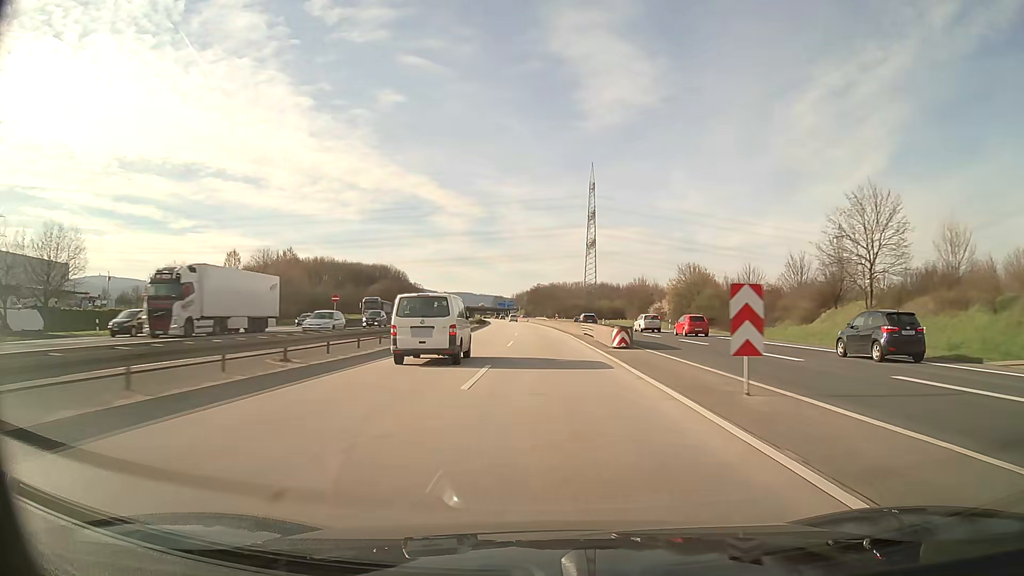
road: motorway_link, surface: asphalt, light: Day
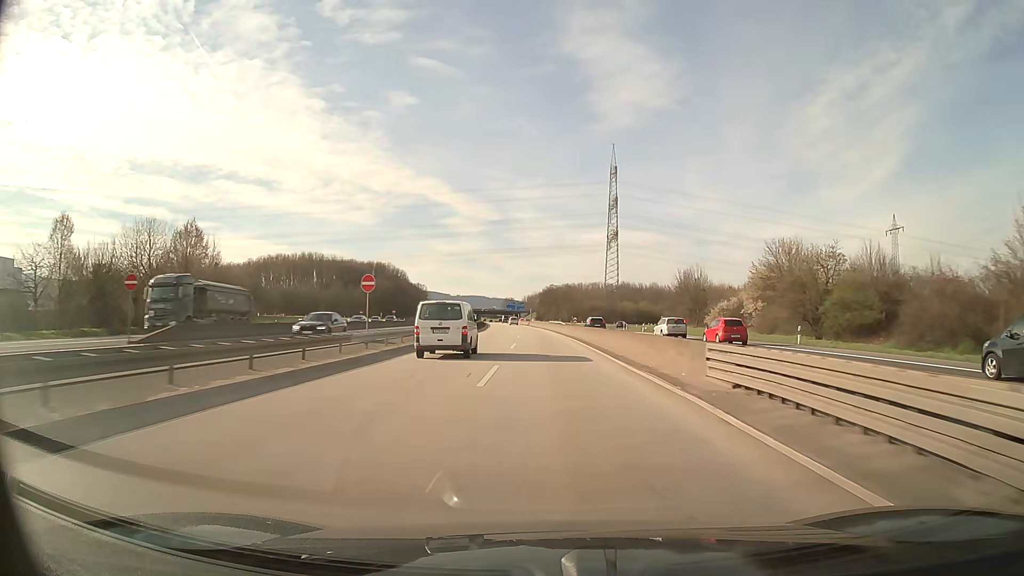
(-0.4, +34.8) m; -1°
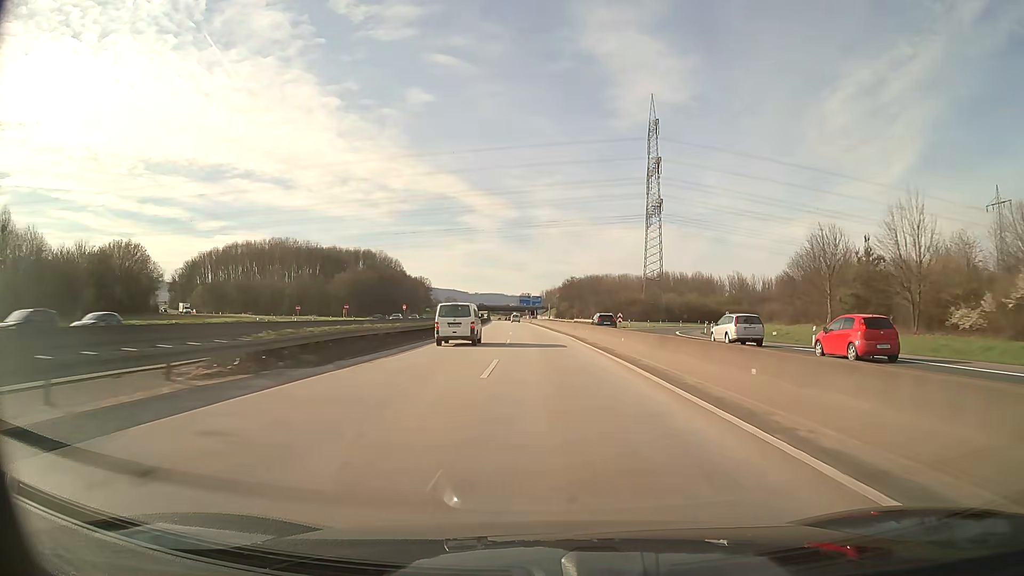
(-0.7, +52.2) m; -2°
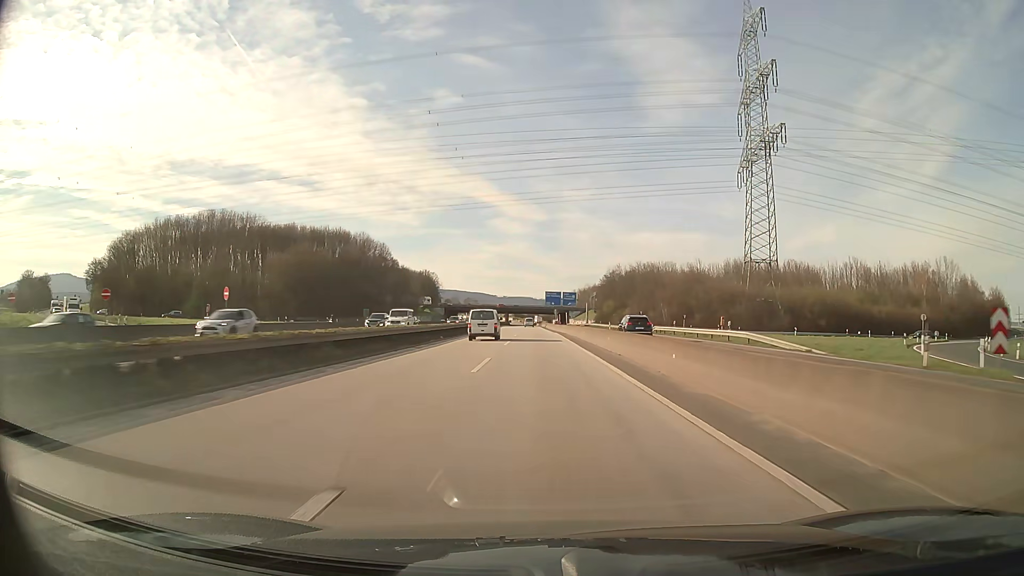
(-1.7, +69.6) m; -3°
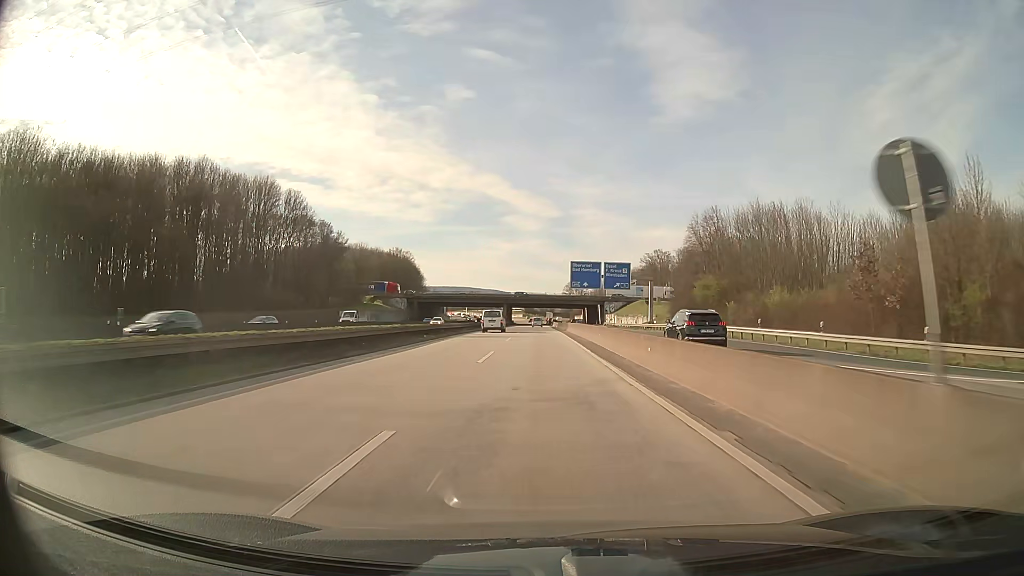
(-0.9, +87.0) m; -1°
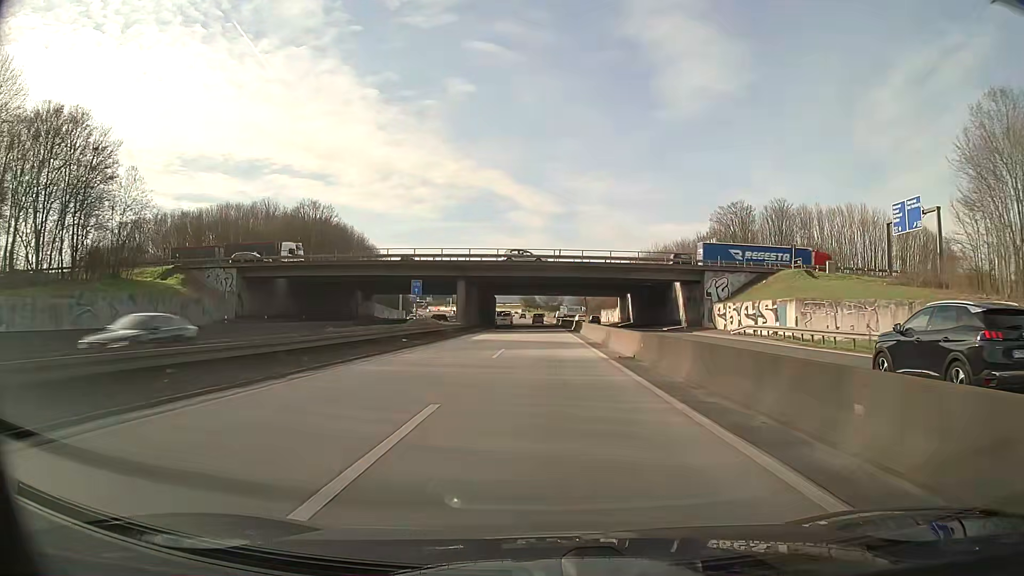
(-0.5, +87.1) m; 0°
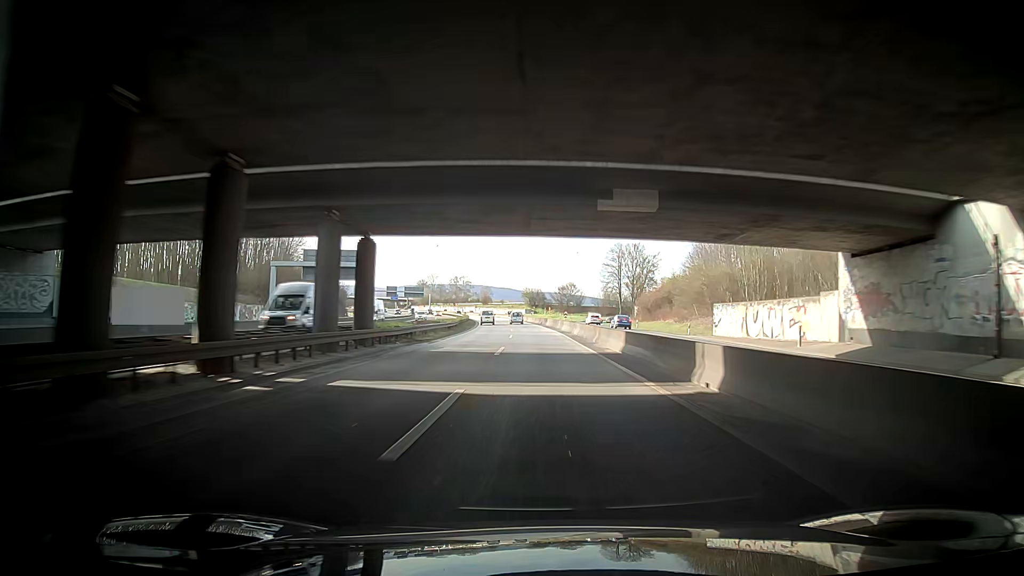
(-0.3, +87.3) m; -1°
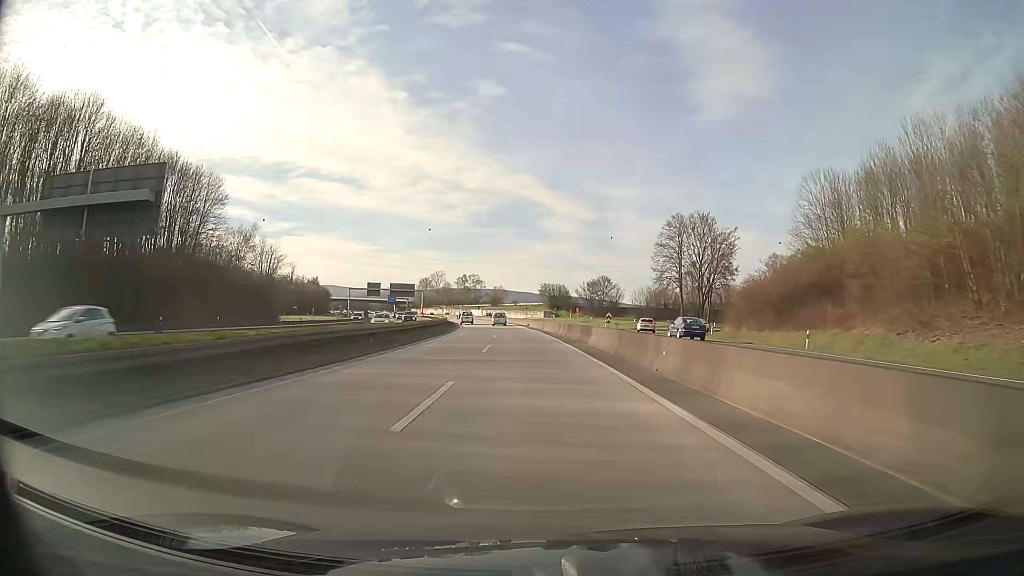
(-0.5, +52.3) m; -2°
(0, +10) (0, +20) (-1, +30) (-1, +40) (-2, +50) (-2, +60) (-3, +70) (-4, +80) (-5, +90) (-7, +100) m
